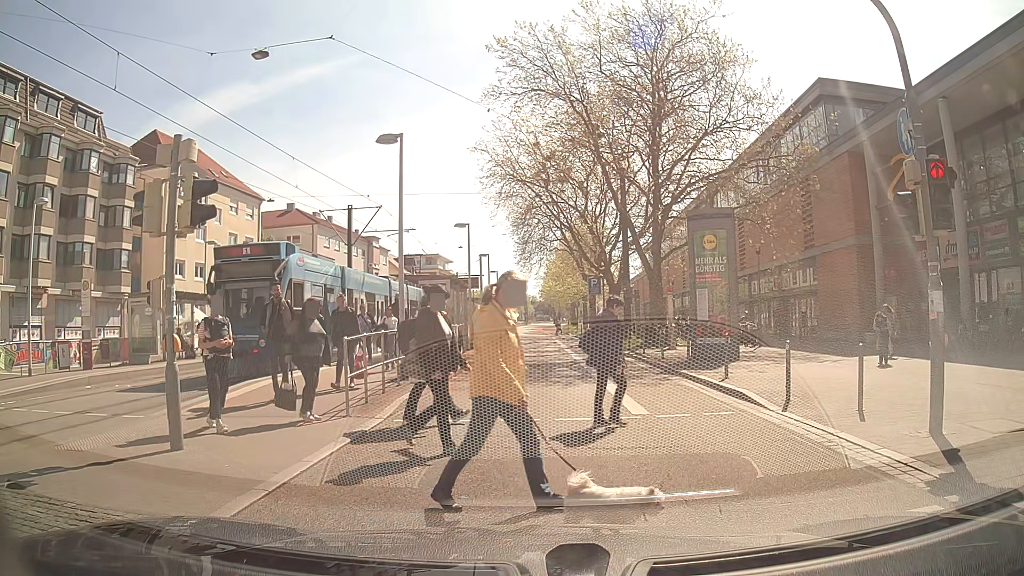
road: secondary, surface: asphalt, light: Day
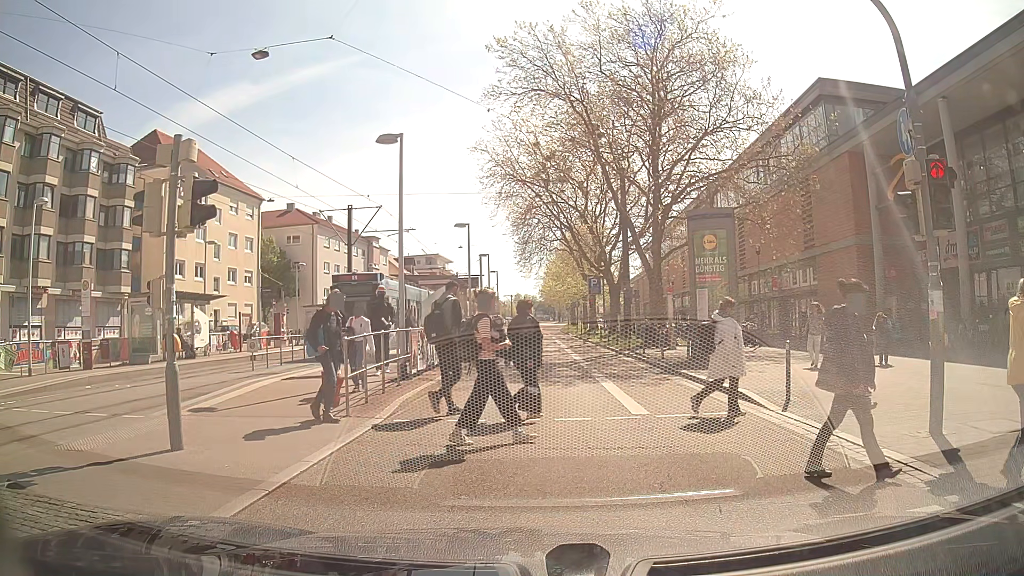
(0.0, 0.0) m; 0°
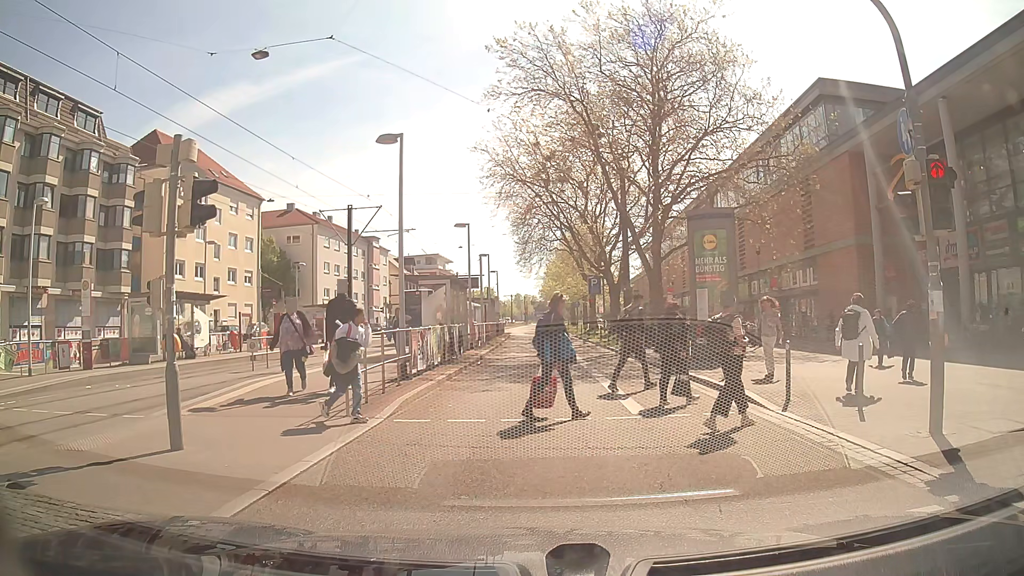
(0.0, 0.0) m; 0°
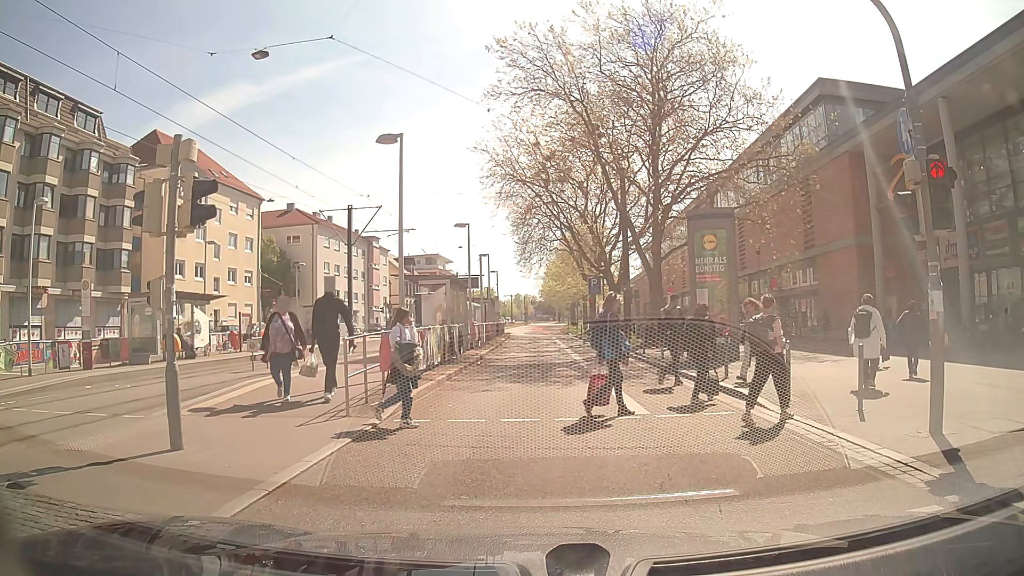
(0.0, 0.0) m; 0°
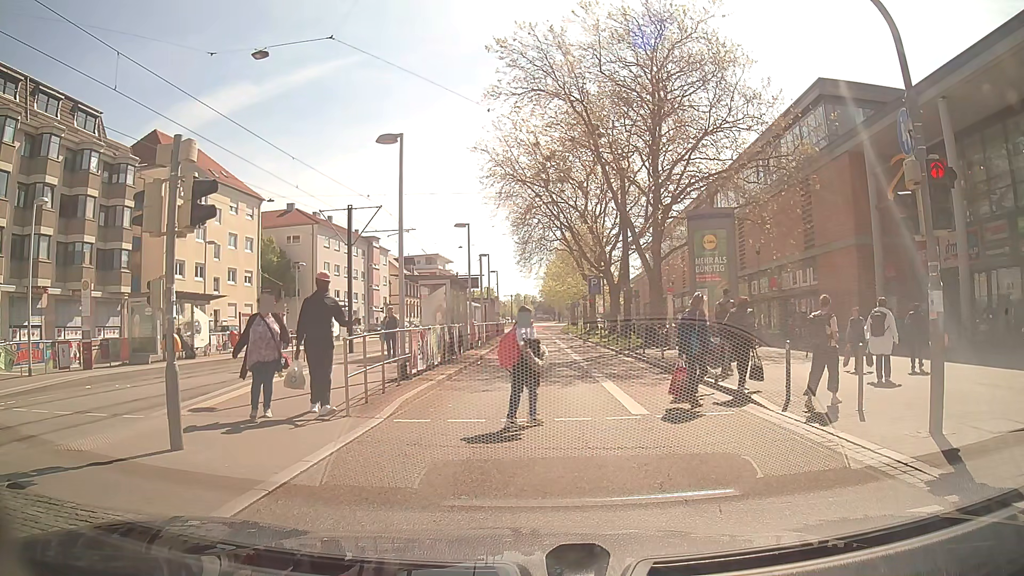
(0.0, 0.0) m; 0°
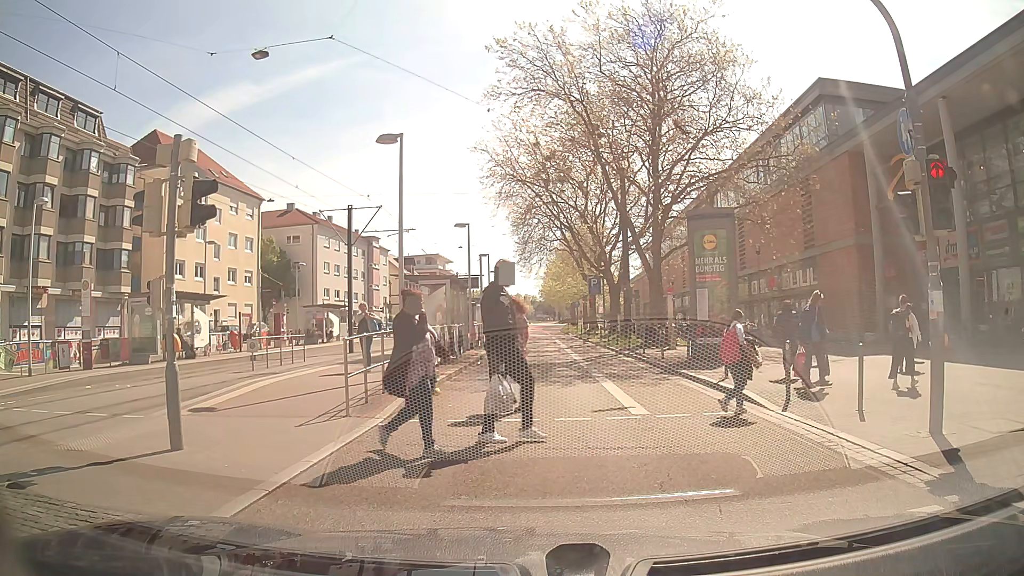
(0.0, 0.0) m; 0°
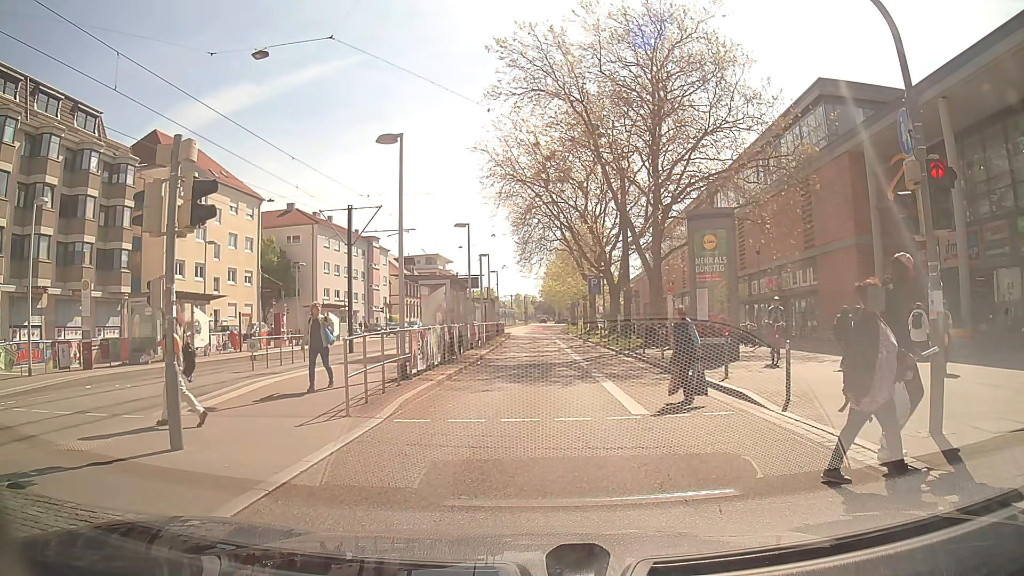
(0.0, 0.0) m; 0°
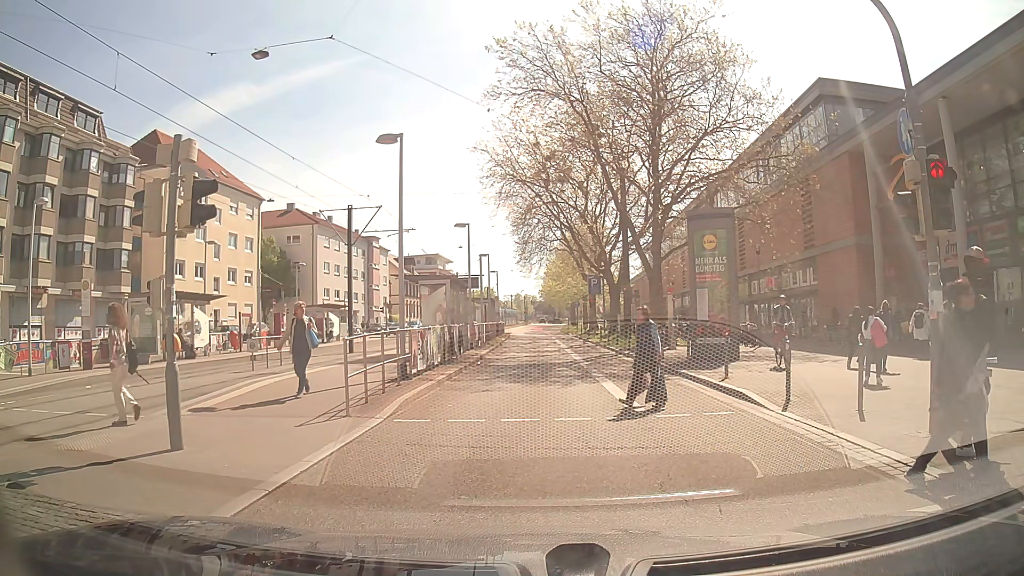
(0.0, 0.0) m; 0°
(0, +10) (0, +20) (+1, +30) (+1, +40) (+1, +50) (+1, +60) (+1, +70) (0, +80) (-1, +90) (-1, +100) m
